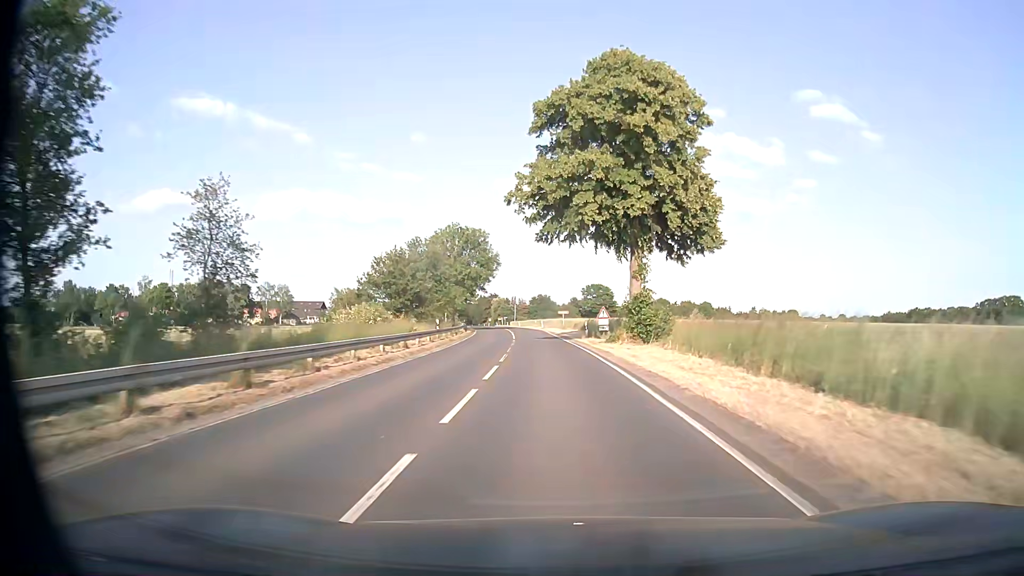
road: secondary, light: Day
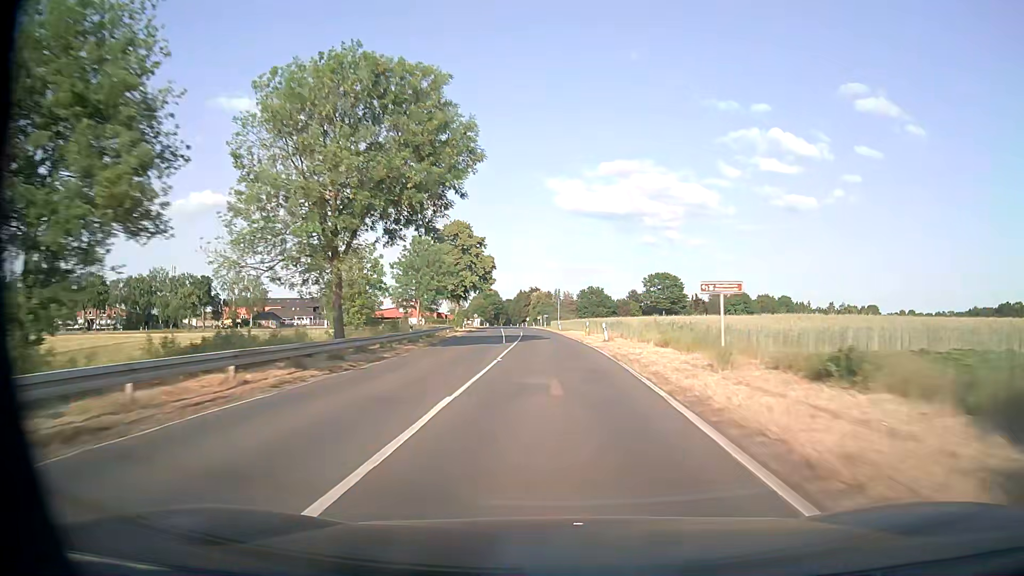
(-1.9, +56.0) m; -4°
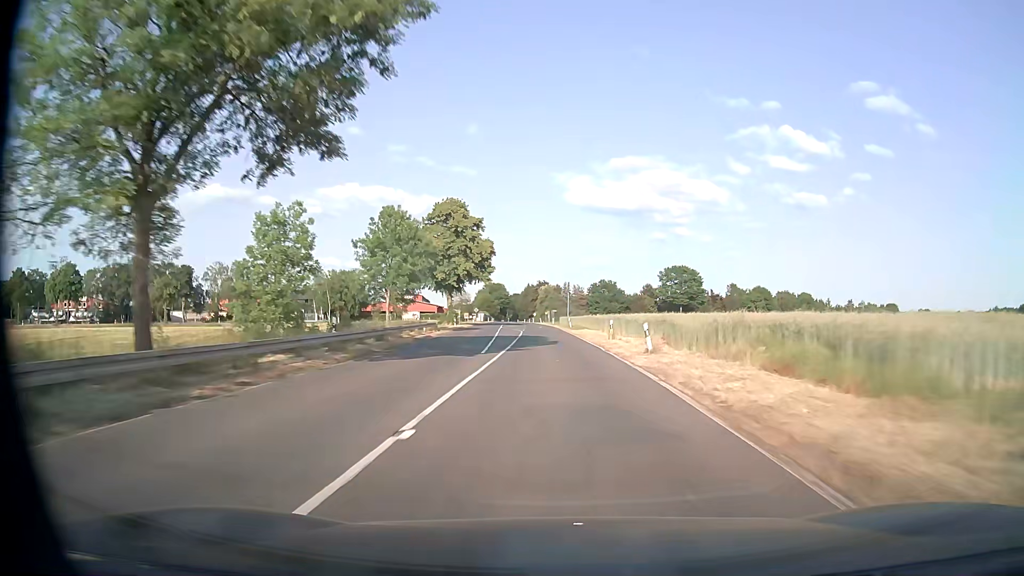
(-0.1, +14.5) m; -1°
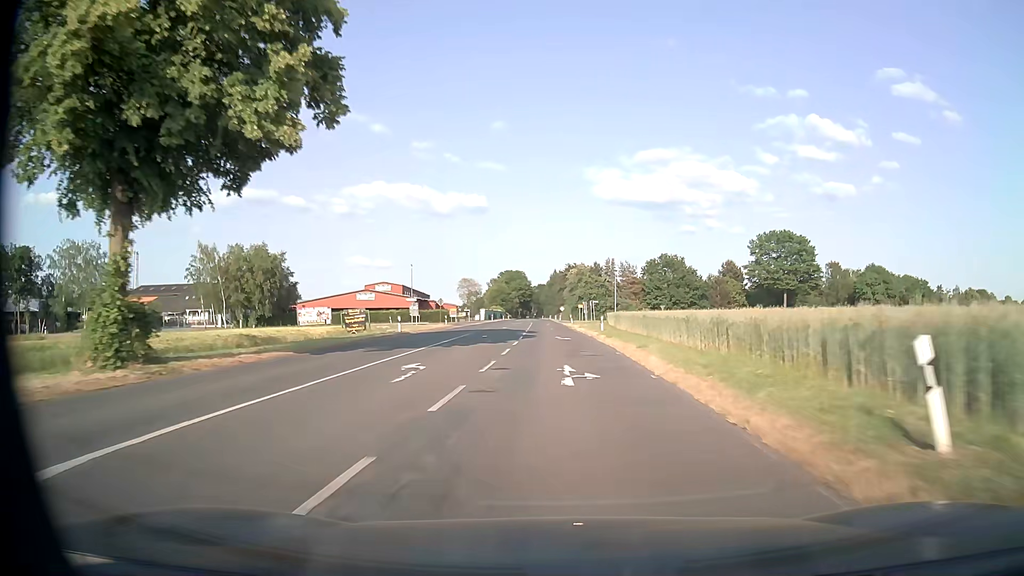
(-1.2, +67.3) m; -2°
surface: asphalt
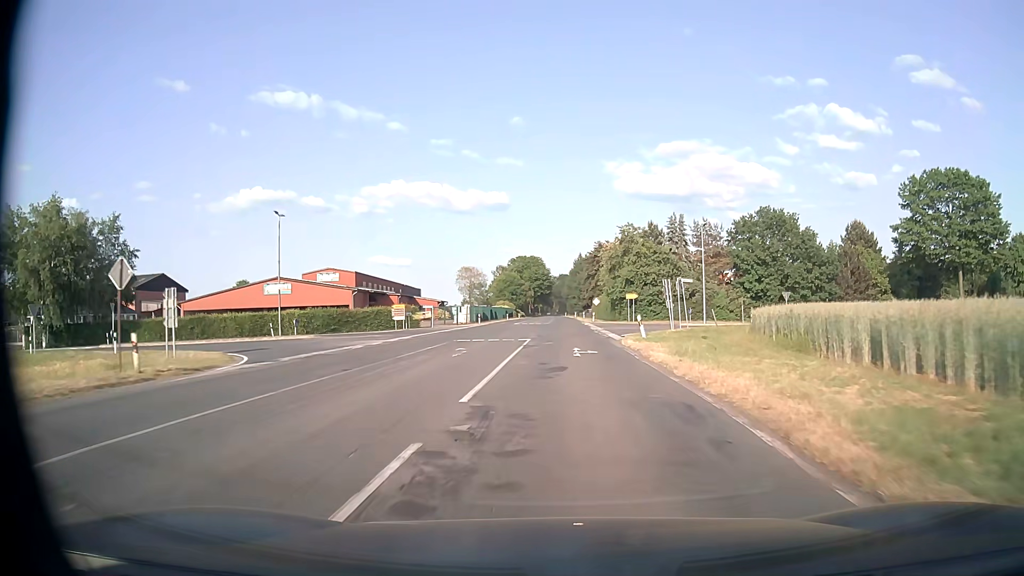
(-0.8, +52.3) m; -2°
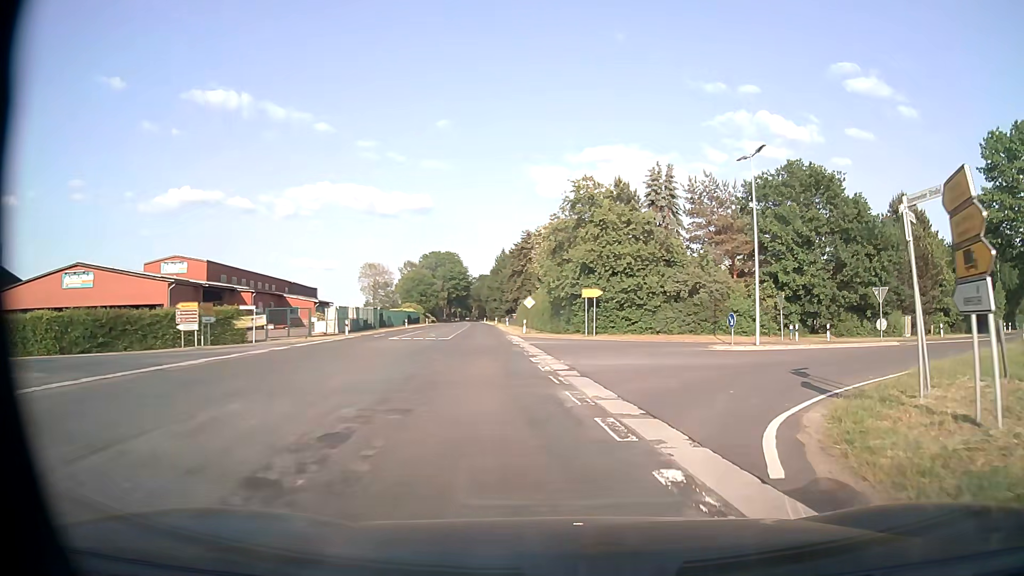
(+0.6, +28.1) m; +6°
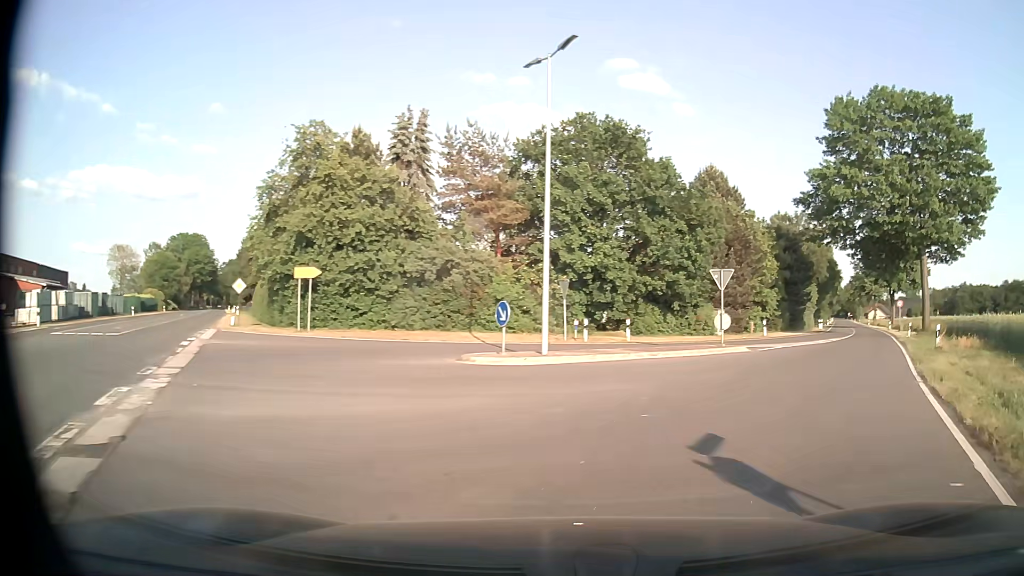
(+1.8, +10.8) m; +20°
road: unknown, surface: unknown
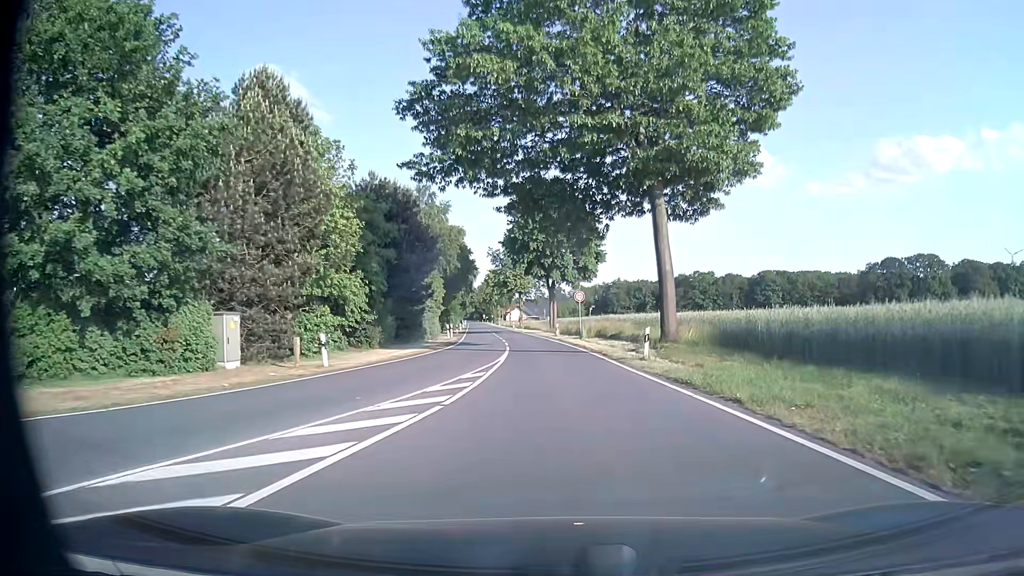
(+9.0, +22.1) m; +32°
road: tertiary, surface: asphalt
(0, +10) (0, +20) (-1, +30) (-1, +40) (-3, +50) (-4, +60) (-5, +70) (-6, +80) (-8, +90) (-9, +99) m
